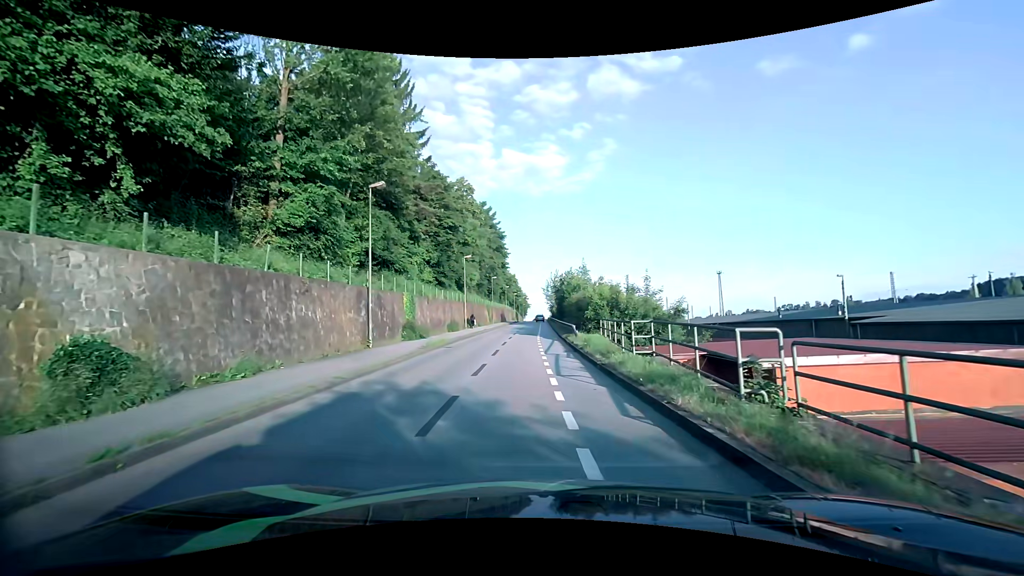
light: Day
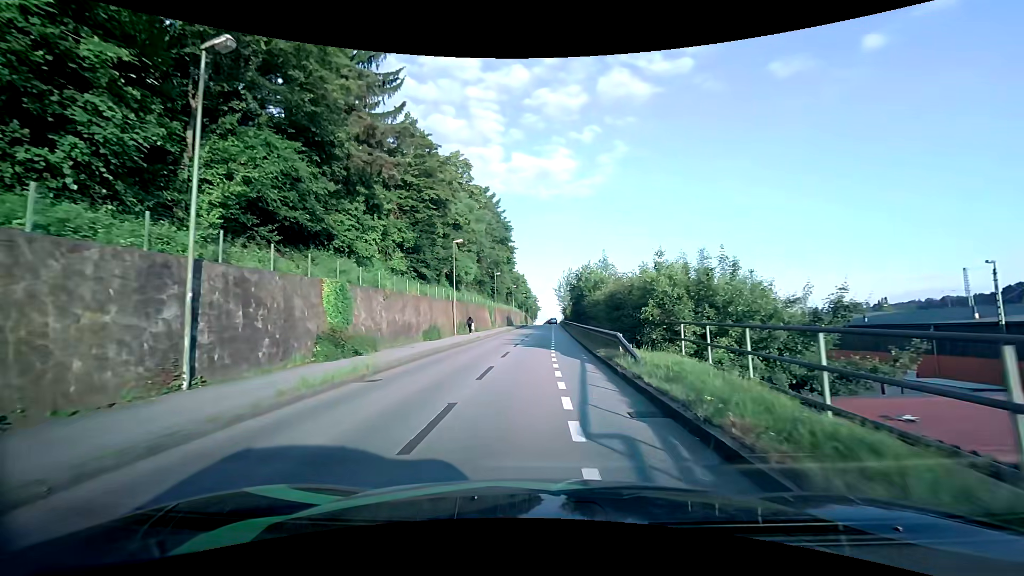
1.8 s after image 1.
(-0.2, +13.2) m; -1°
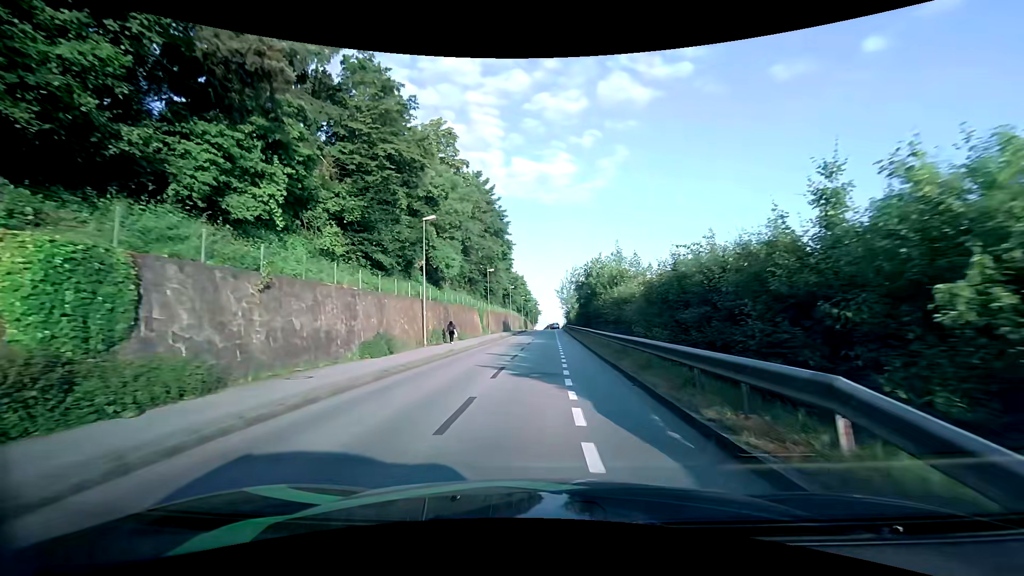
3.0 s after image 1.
(-0.1, +11.2) m; -1°
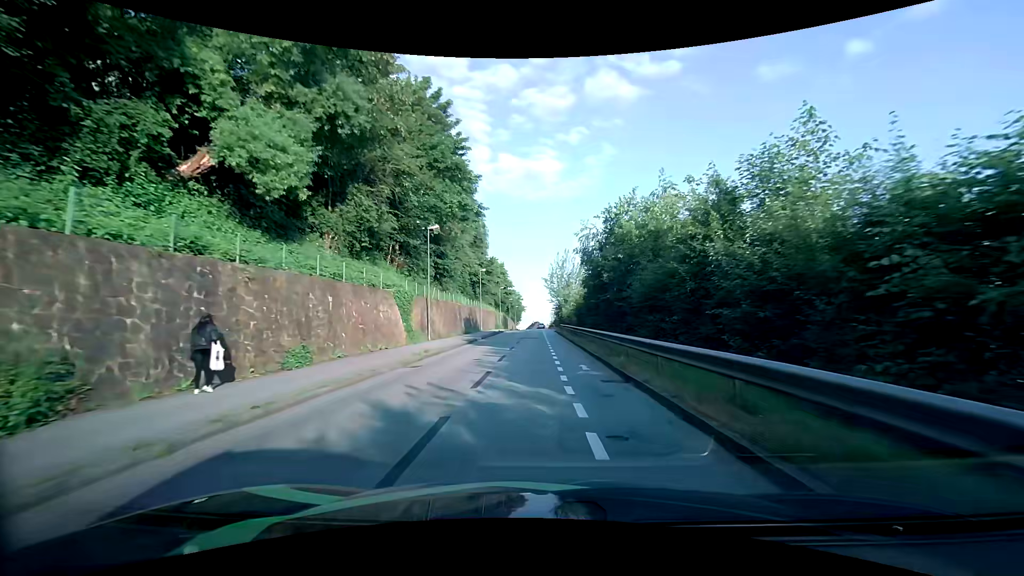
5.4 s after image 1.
(+0.7, +26.2) m; +2°
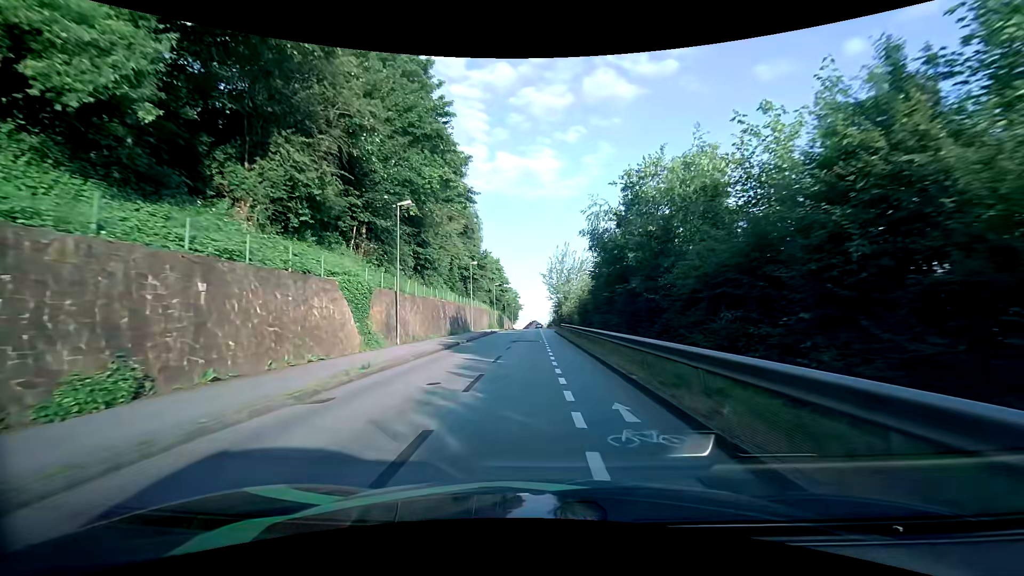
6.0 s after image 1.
(+0.1, +6.9) m; +1°
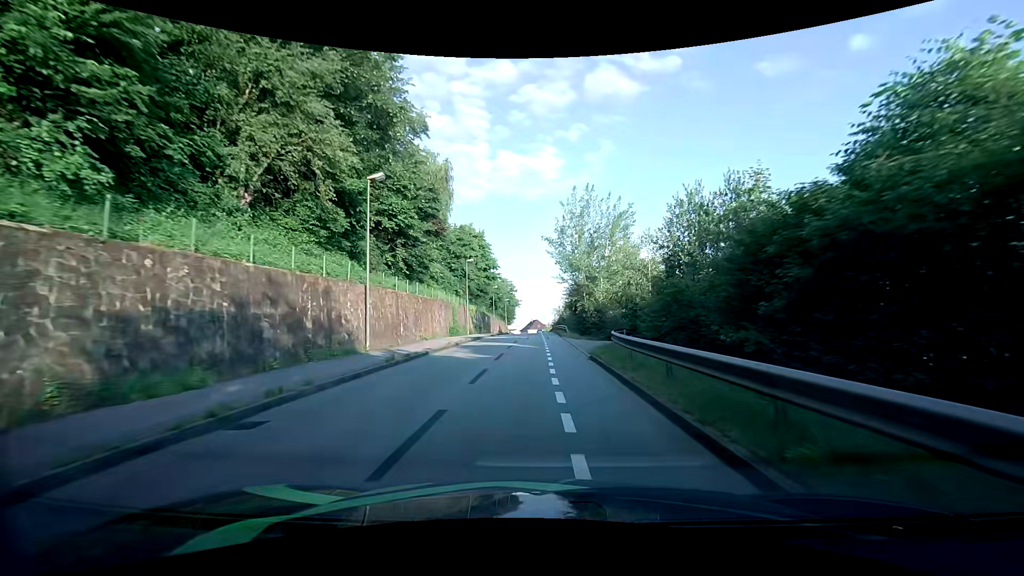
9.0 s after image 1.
(-0.1, +35.0) m; 0°
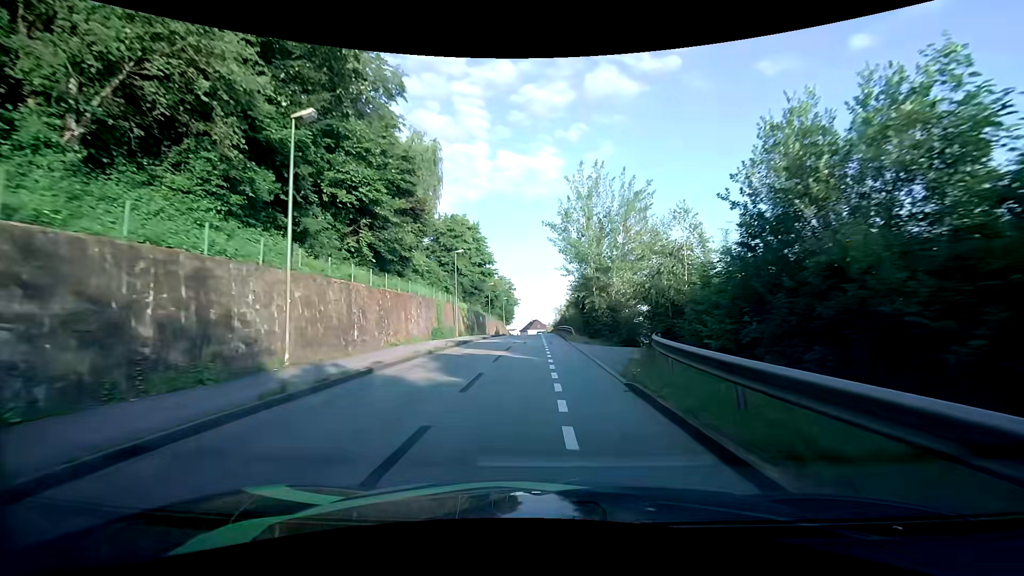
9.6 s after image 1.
(0.0, +7.1) m; -1°
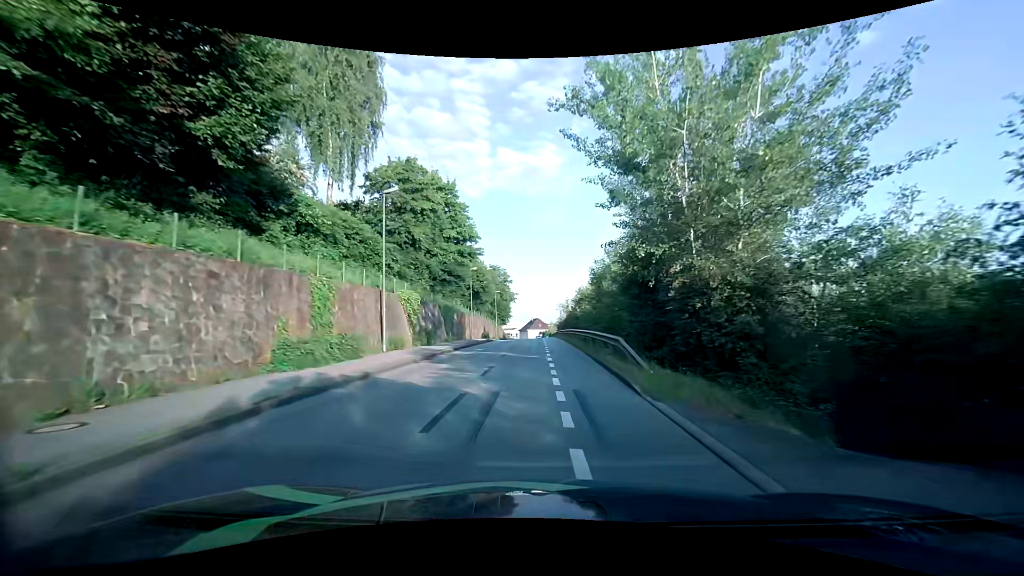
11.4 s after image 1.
(+0.2, +21.4) m; +1°
(0, +10) (0, +20) (0, +30) (0, +40) (0, +50) (0, +60) (0, +70) (0, +80) (0, +90) (0, +100) m
